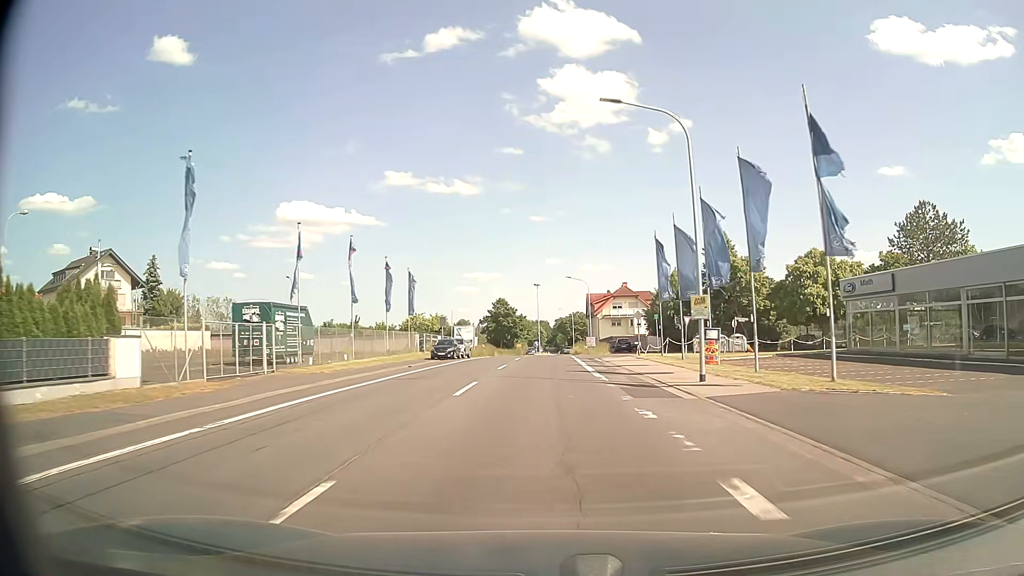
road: primary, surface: asphalt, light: Day
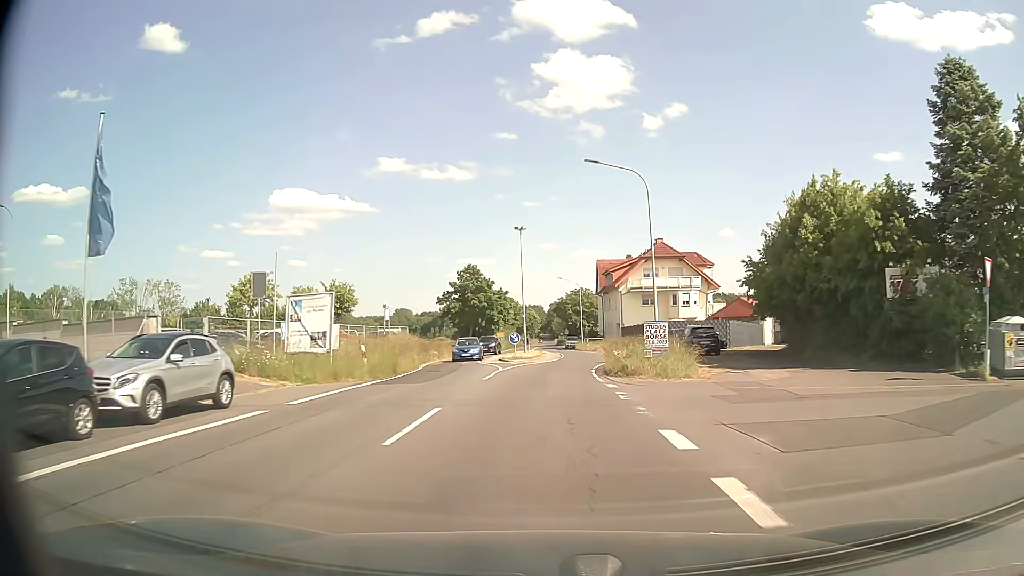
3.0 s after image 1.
(+0.3, +42.0) m; +1°
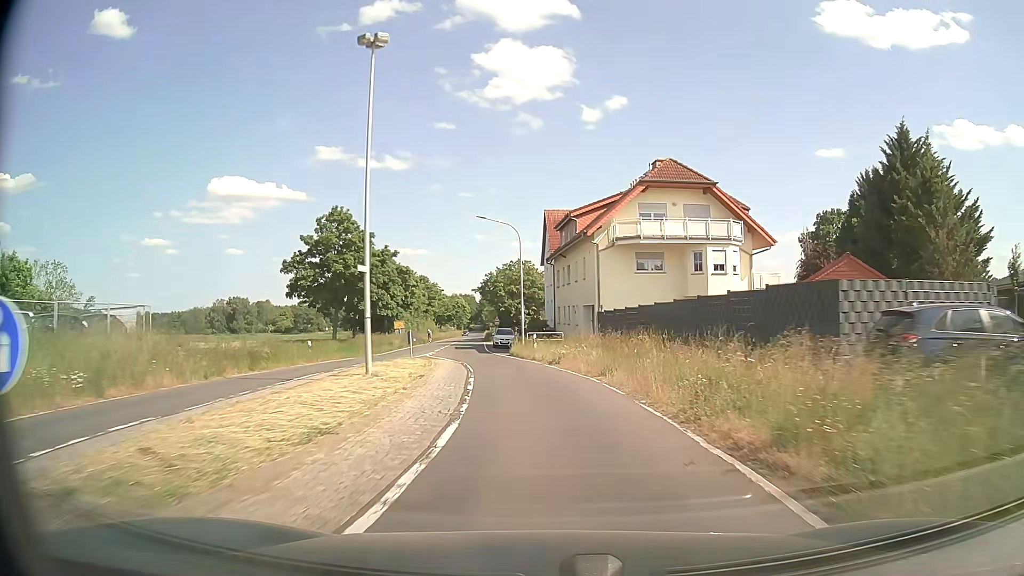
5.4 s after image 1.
(+1.1, +33.3) m; +6°
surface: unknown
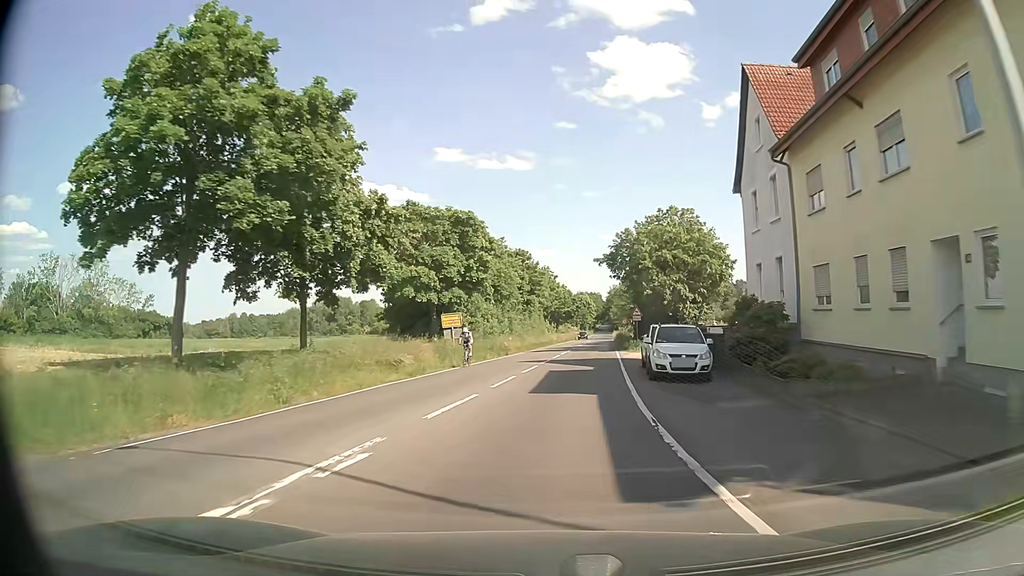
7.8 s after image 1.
(-3.0, +33.9) m; -11°
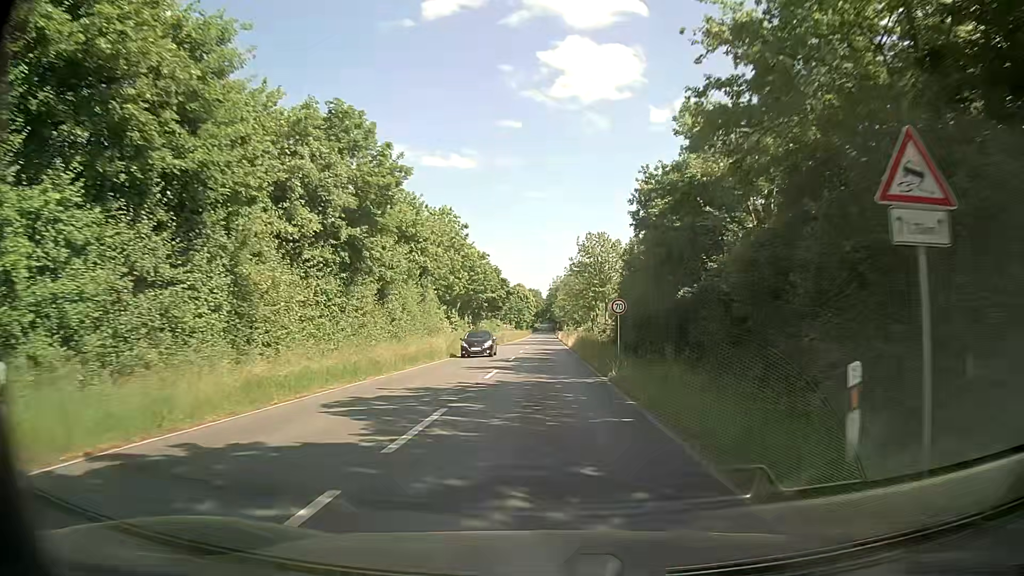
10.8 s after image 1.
(+3.0, +45.1) m; +6°
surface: asphalt
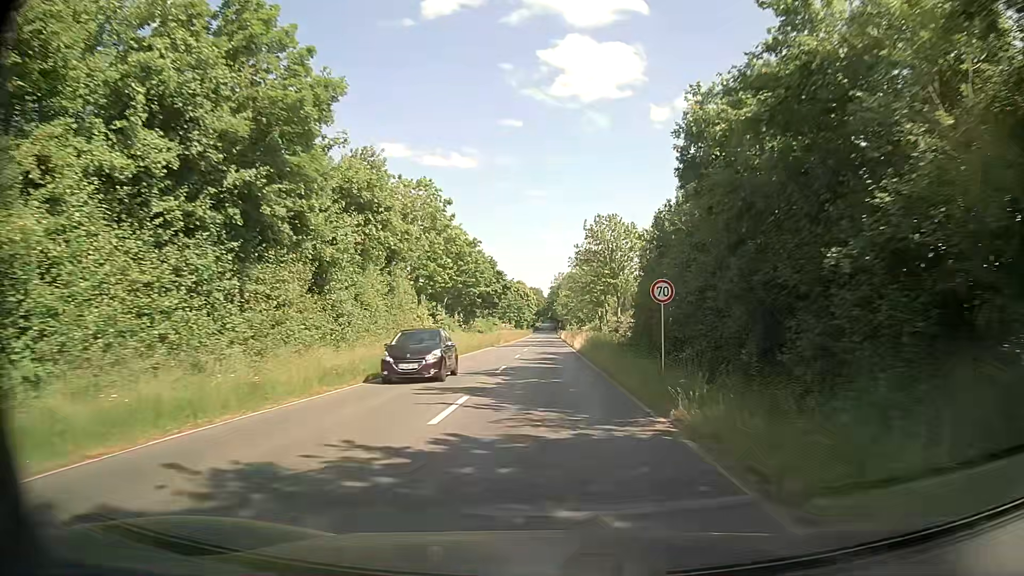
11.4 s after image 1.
(-0.1, +9.6) m; 0°
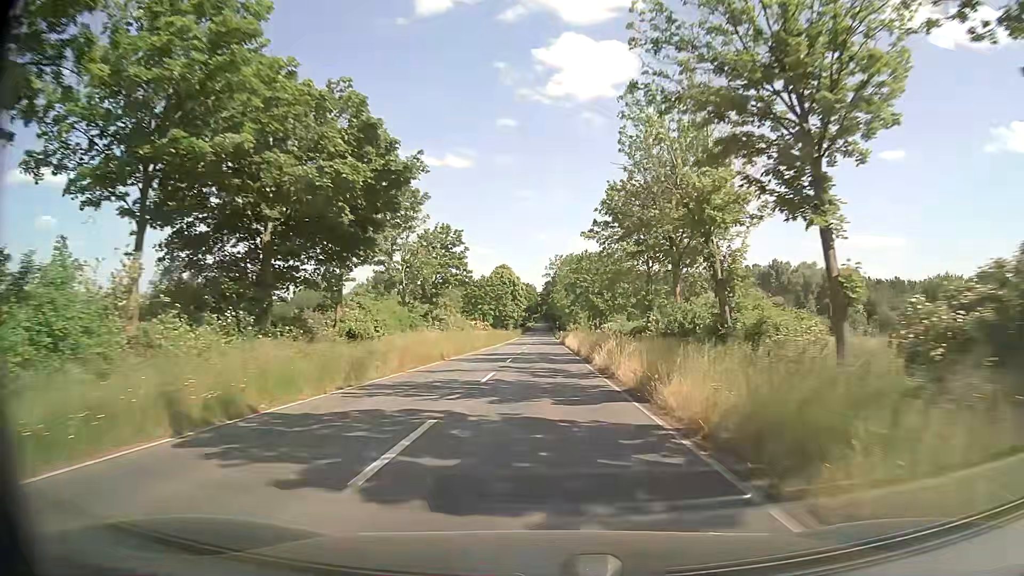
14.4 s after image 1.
(-0.2, +51.6) m; 0°
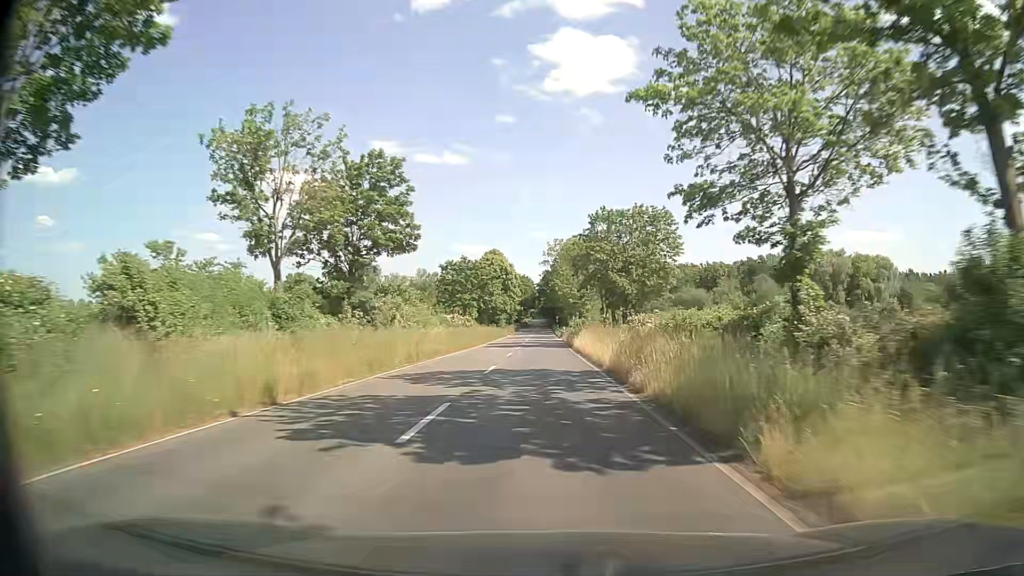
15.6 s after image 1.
(+0.1, +21.9) m; +1°
(0, +10) (0, +20) (0, +30) (0, +40) (0, +50) (0, +60) (-1, +70) (-1, +80) (-1, +90) (-1, +100) m
